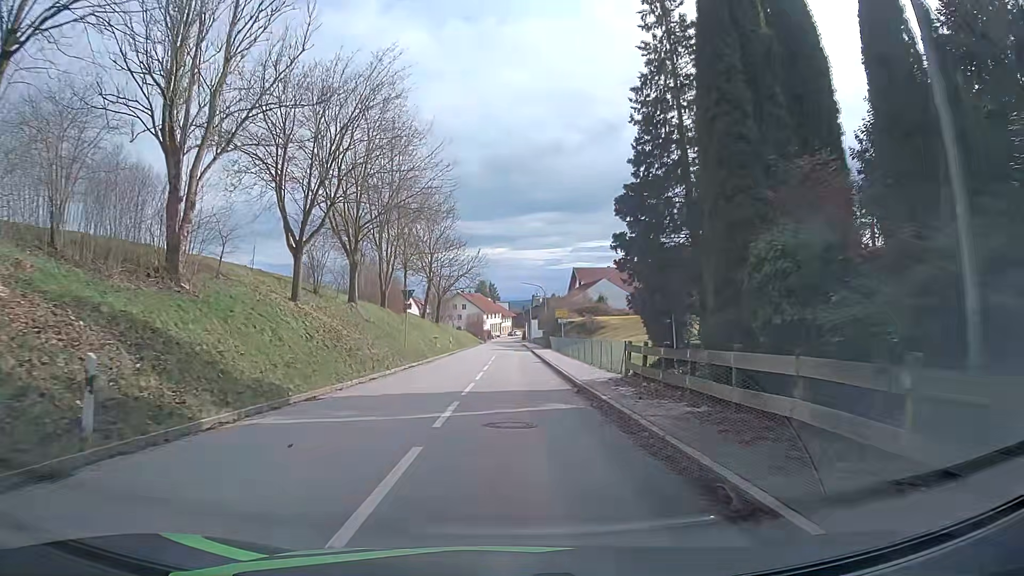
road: tertiary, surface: asphalt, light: Day
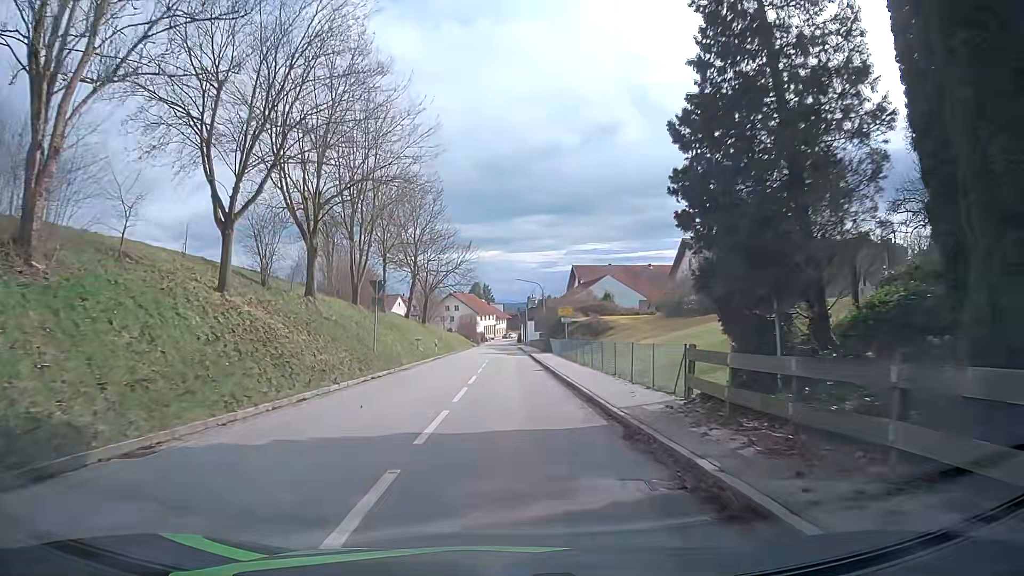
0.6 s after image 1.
(+0.1, +7.6) m; +1°
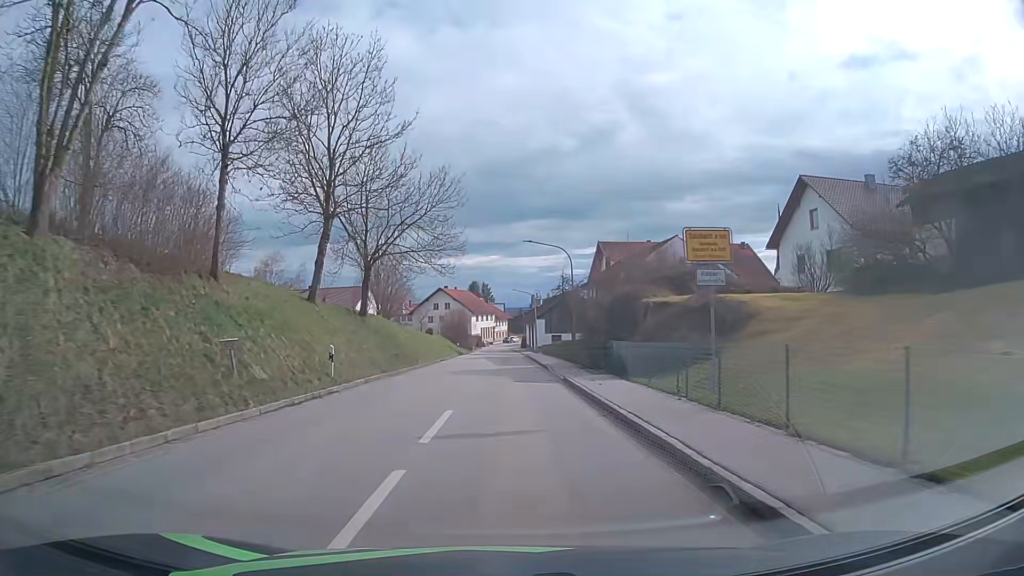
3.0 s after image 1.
(-0.3, +30.2) m; 0°
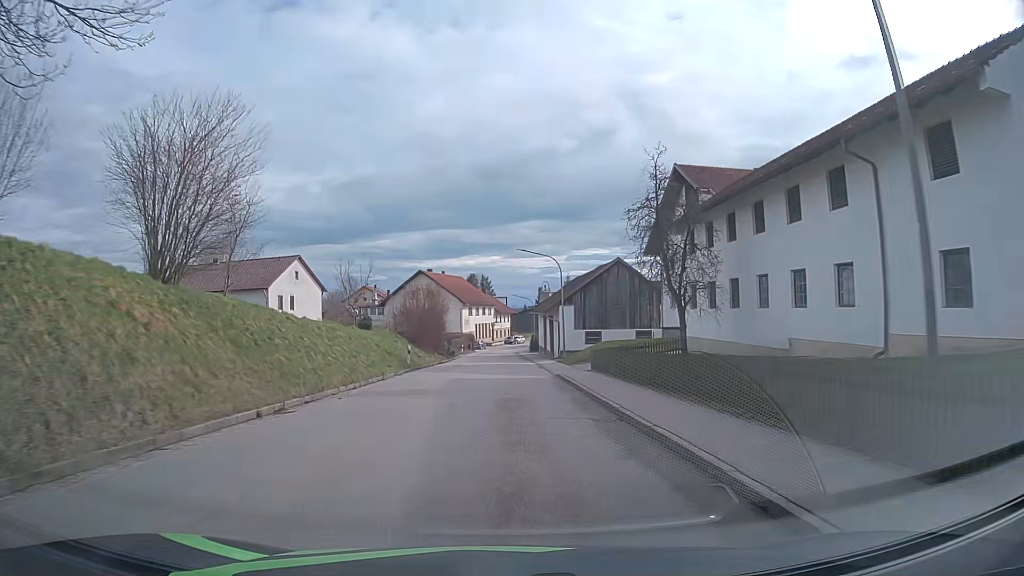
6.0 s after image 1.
(-0.1, +36.2) m; -1°
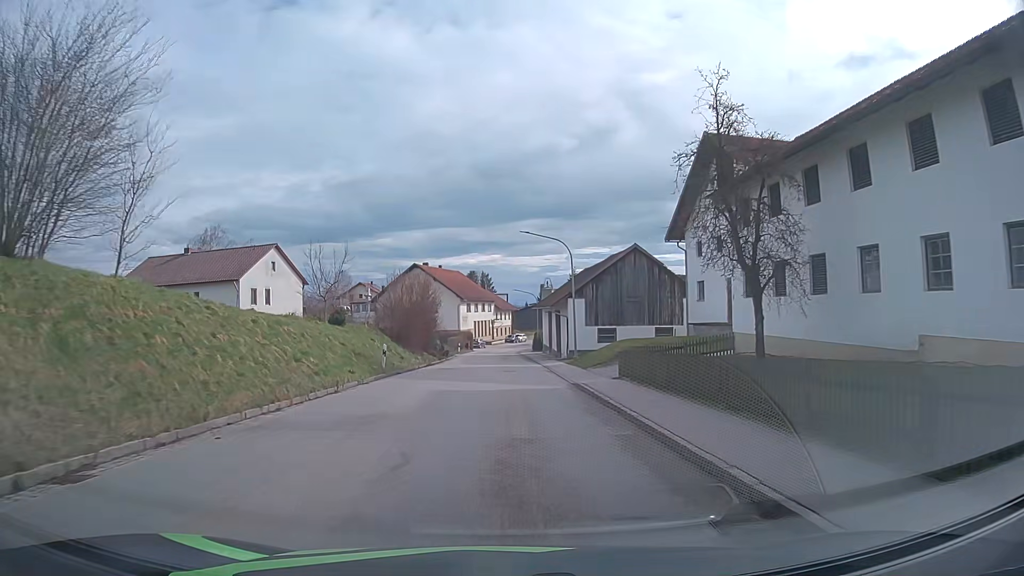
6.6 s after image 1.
(0.0, +7.0) m; 0°
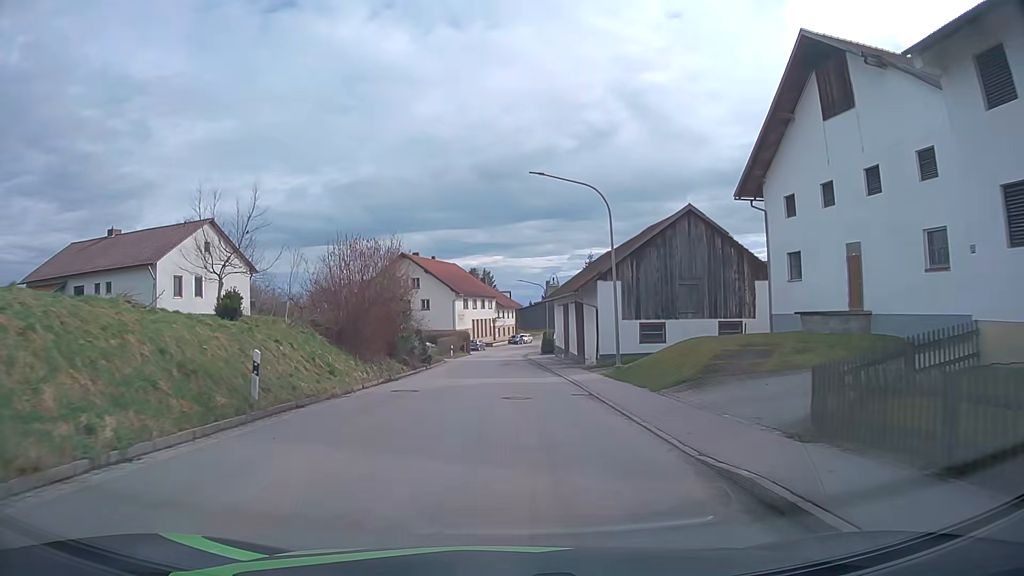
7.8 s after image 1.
(0.0, +14.2) m; 0°
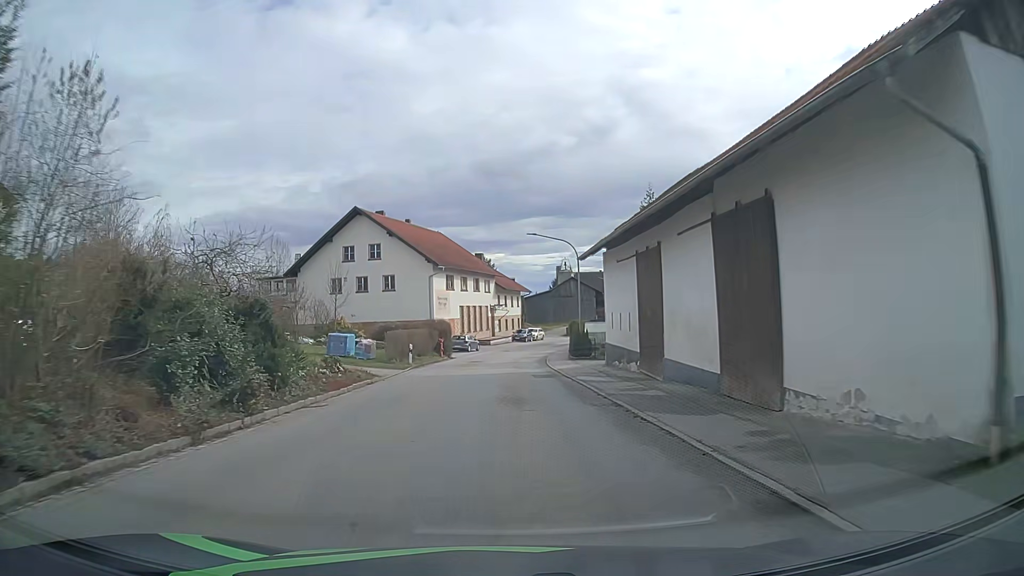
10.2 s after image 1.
(-0.1, +28.2) m; 0°
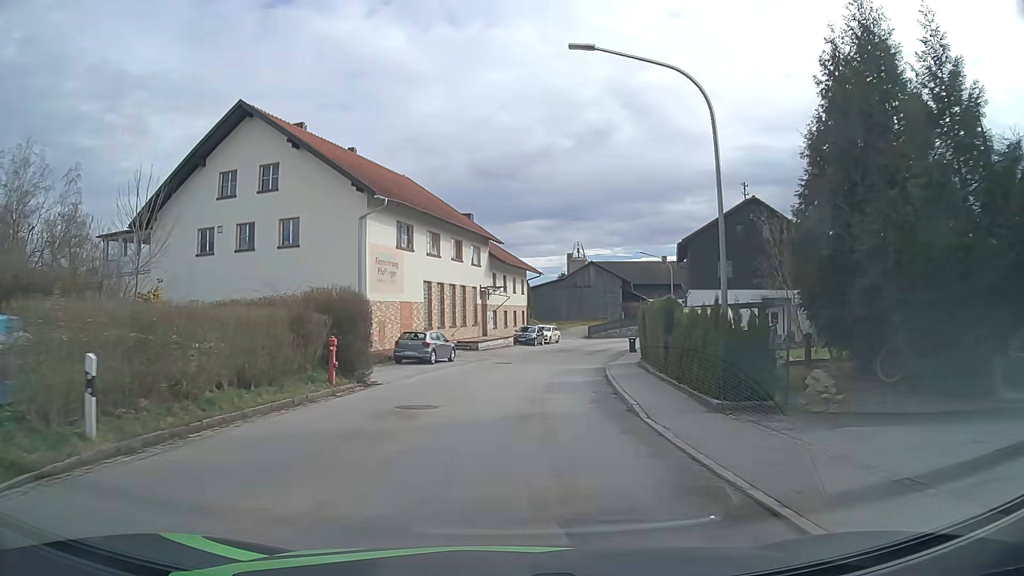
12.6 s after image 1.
(-0.2, +27.0) m; -1°
(0, +10) (+1, +20) (+2, +30) (+4, +40) (+7, +49) (+11, +59) (+15, +67) (+21, +75) (+29, +82) (+36, +89) m
